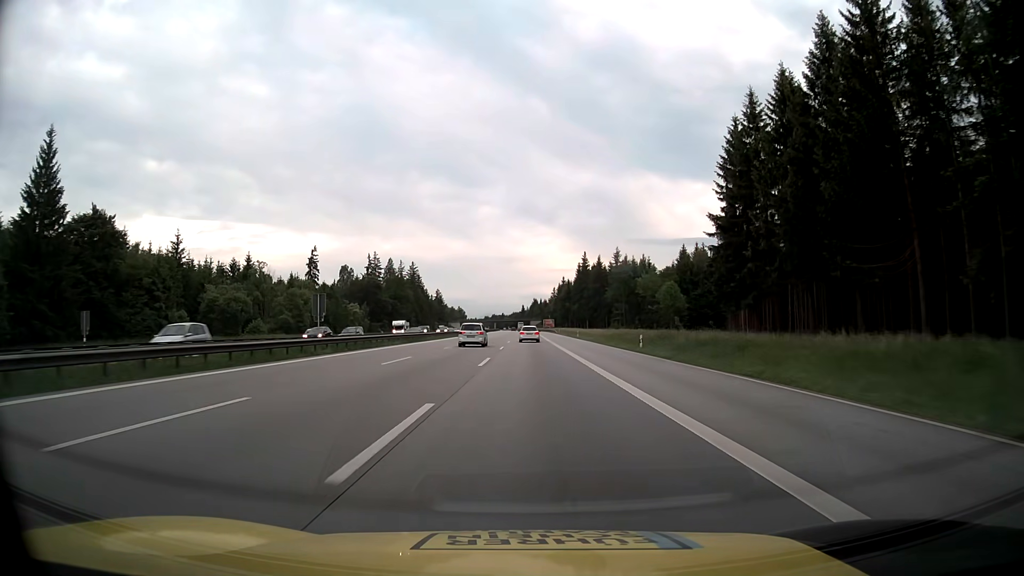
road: motorway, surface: asphalt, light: Day
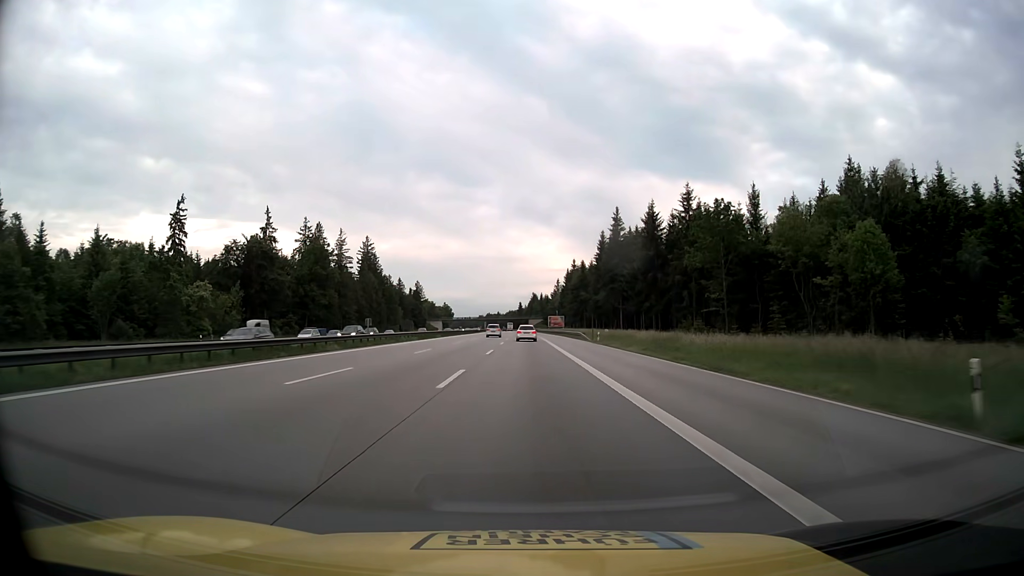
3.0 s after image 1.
(+0.1, +81.5) m; 0°
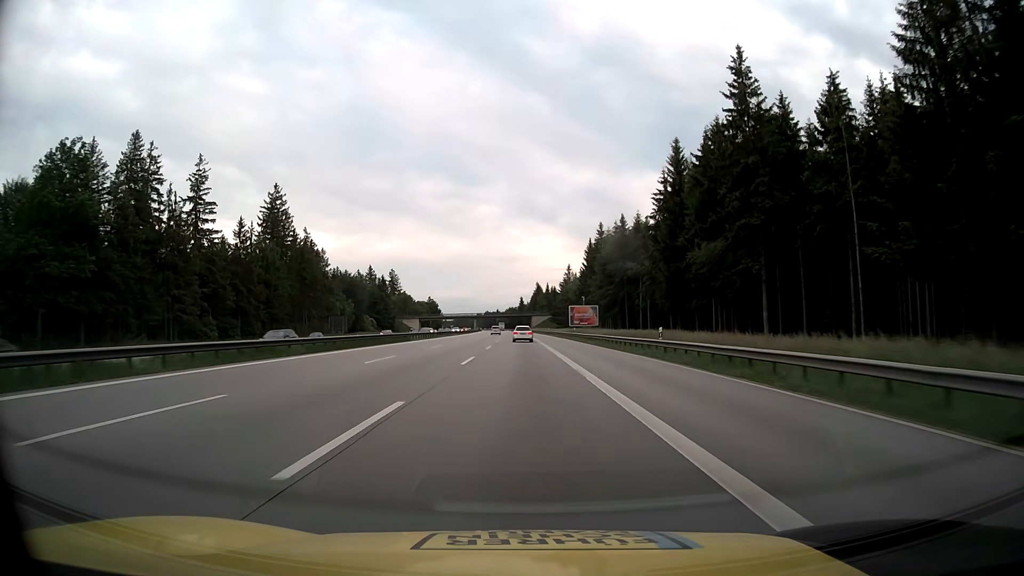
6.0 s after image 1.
(0.0, +81.1) m; 0°
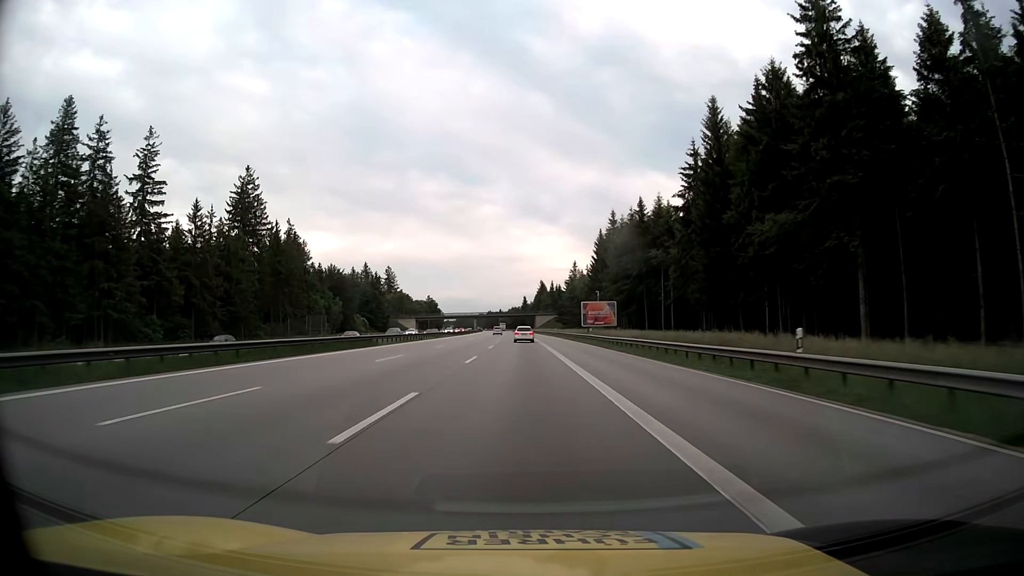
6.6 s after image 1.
(0.0, +16.2) m; 0°
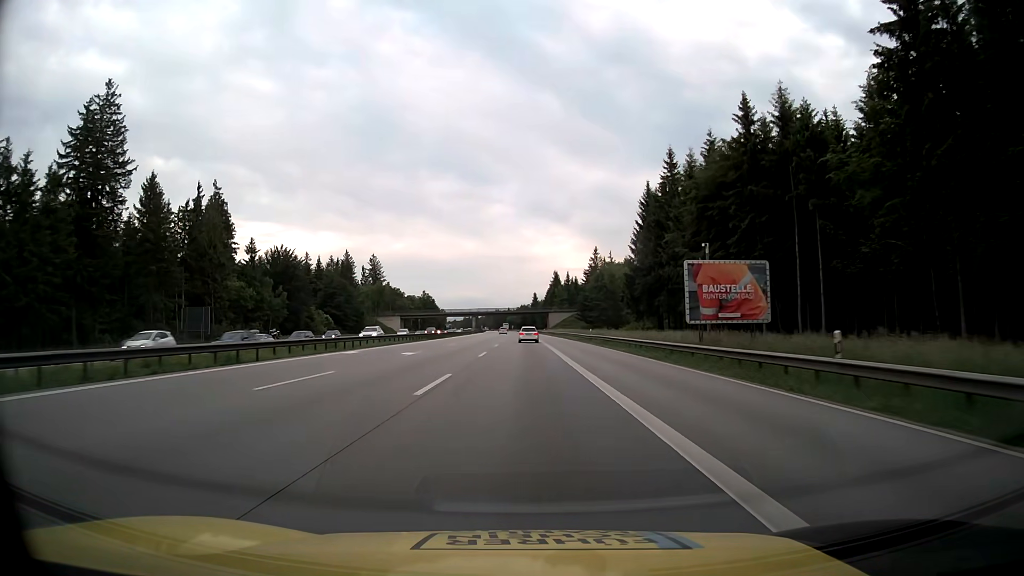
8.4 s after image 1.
(-0.3, +48.6) m; -1°
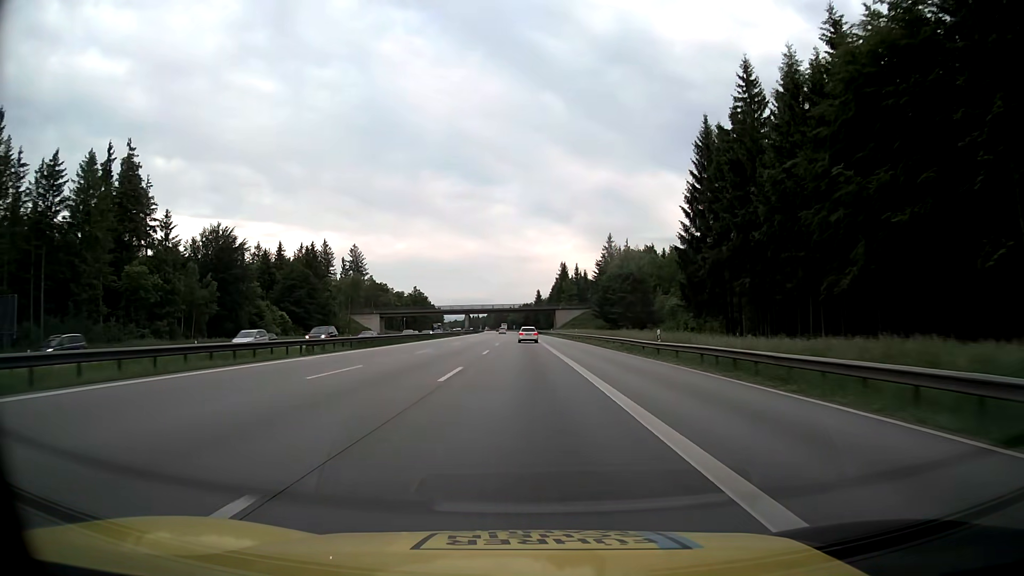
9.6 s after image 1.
(0.0, +32.5) m; 0°
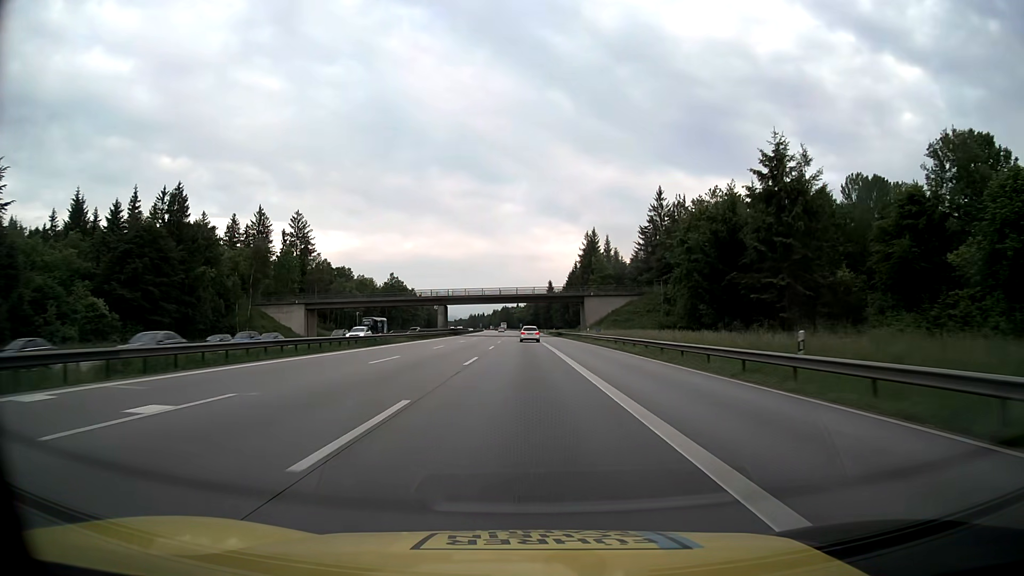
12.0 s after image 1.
(-0.5, +65.1) m; -1°
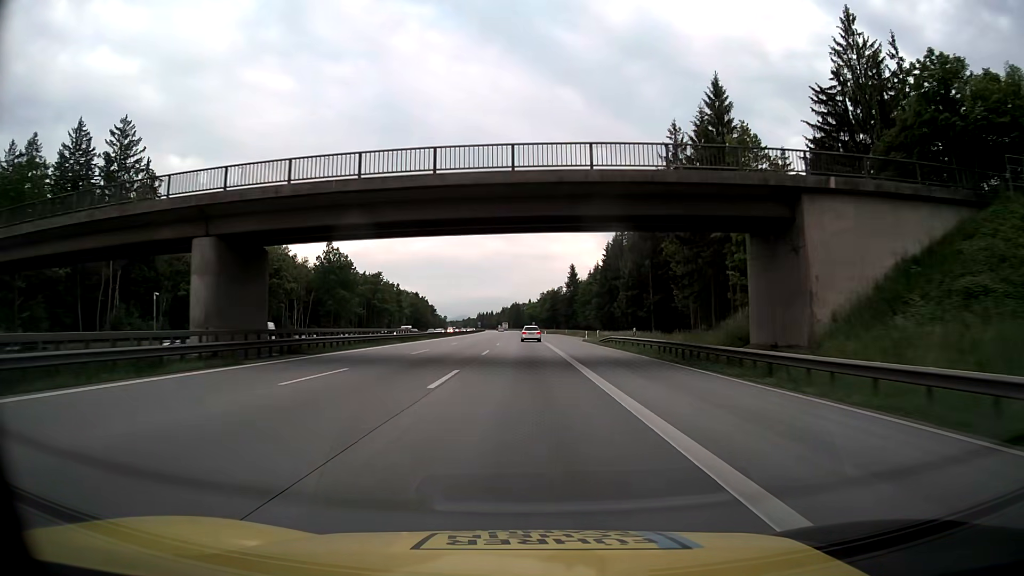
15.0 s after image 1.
(-0.7, +81.8) m; -1°
(0, +10) (0, +20) (0, +30) (0, +40) (0, +50) (0, +60) (0, +70) (0, +80) (0, +90) (-1, +100) m
